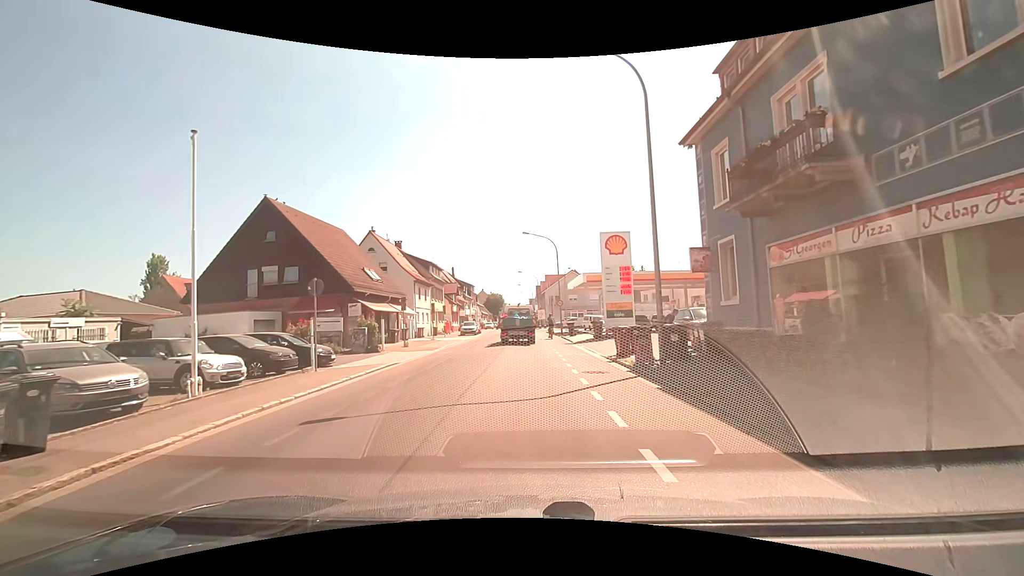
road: tertiary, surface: asphalt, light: Day
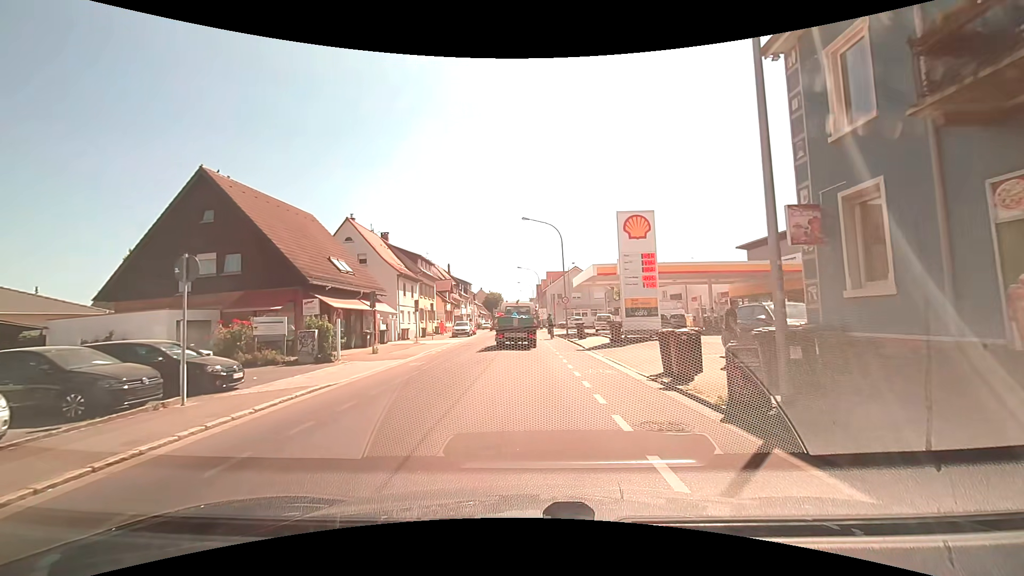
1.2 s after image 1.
(0.0, +6.5) m; +1°
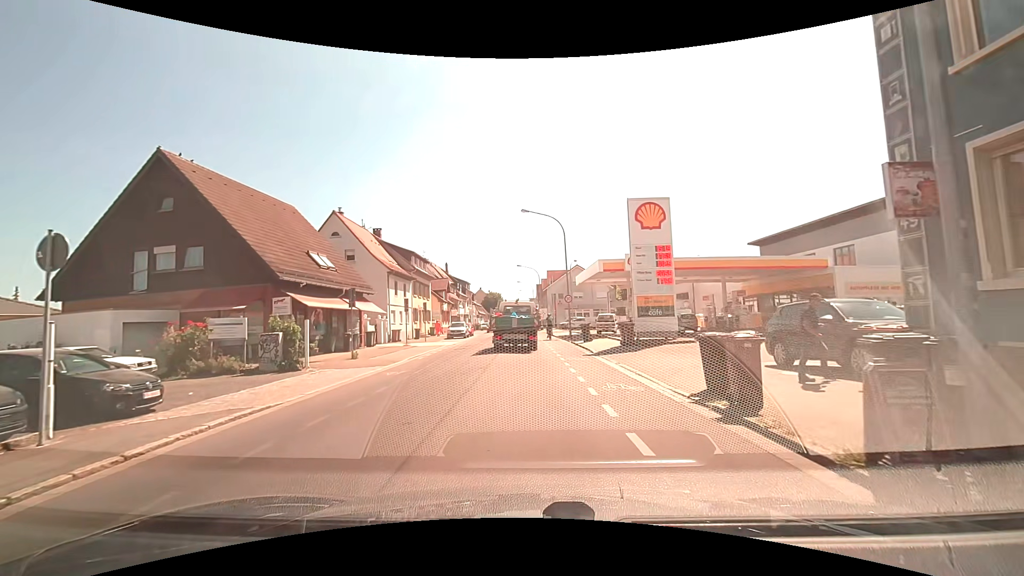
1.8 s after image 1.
(-0.1, +3.0) m; 0°
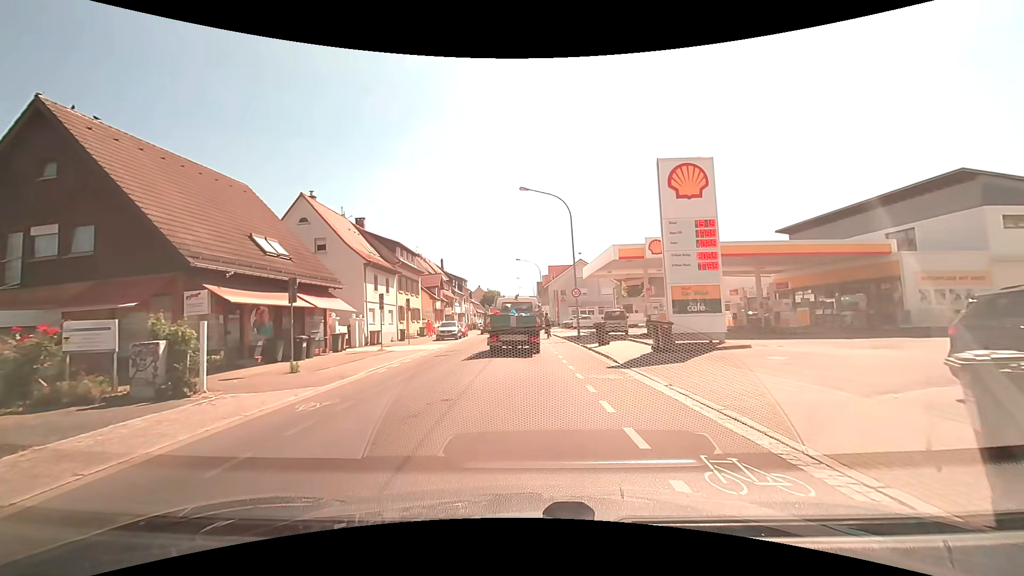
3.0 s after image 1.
(0.0, +5.9) m; 0°
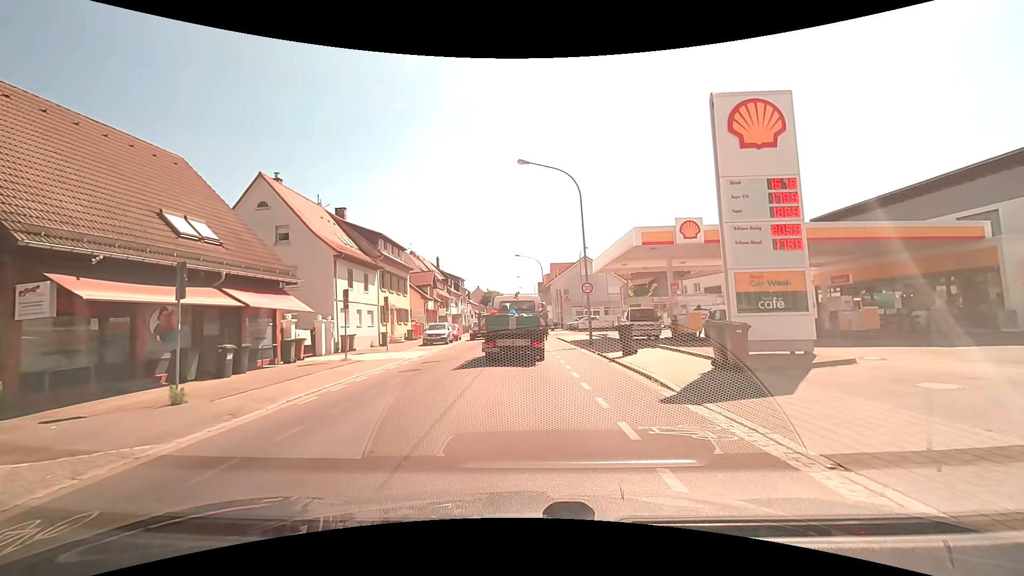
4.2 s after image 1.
(0.0, +5.6) m; 0°
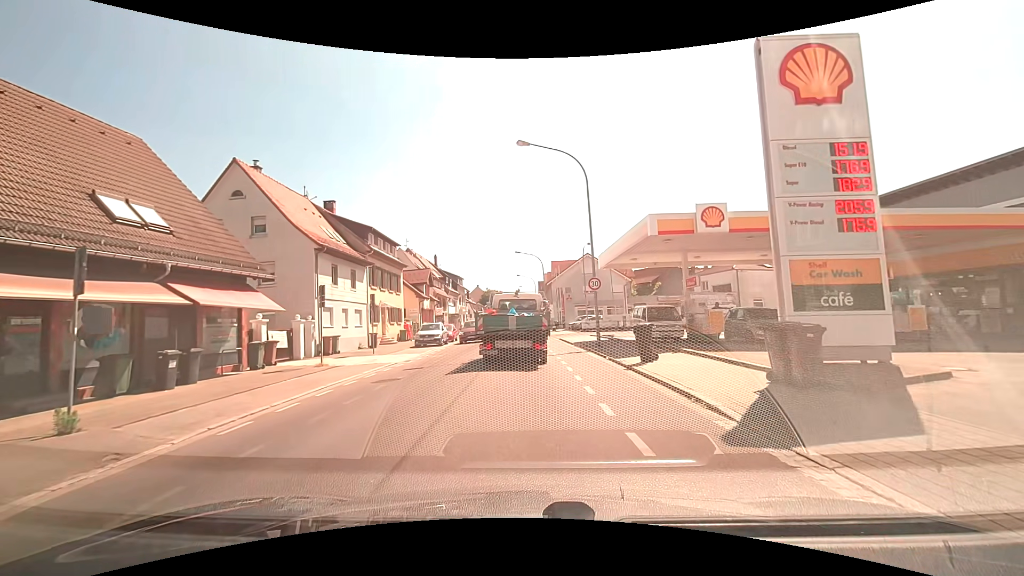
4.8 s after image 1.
(0.0, +2.7) m; 0°
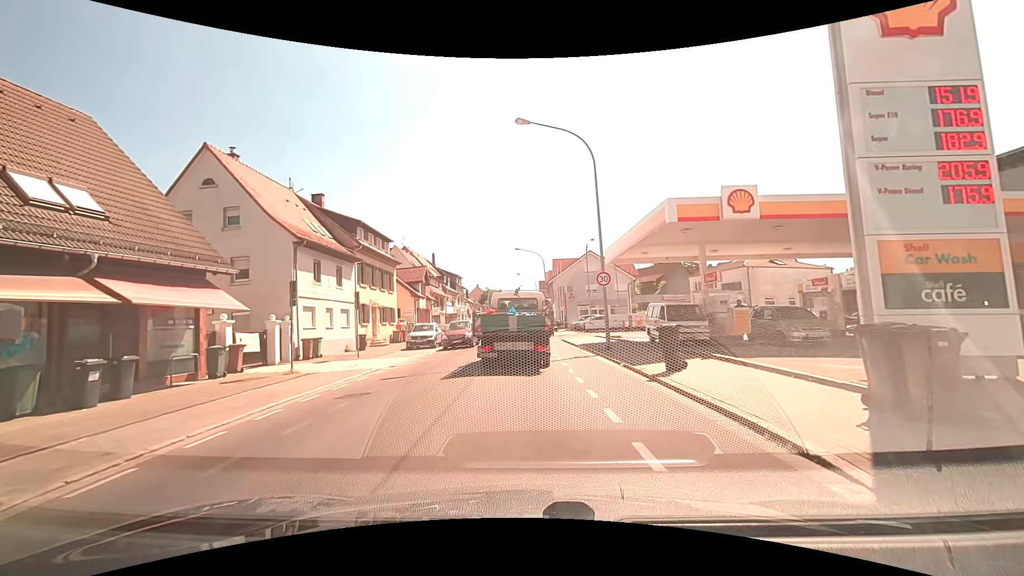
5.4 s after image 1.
(0.0, +2.5) m; +1°
